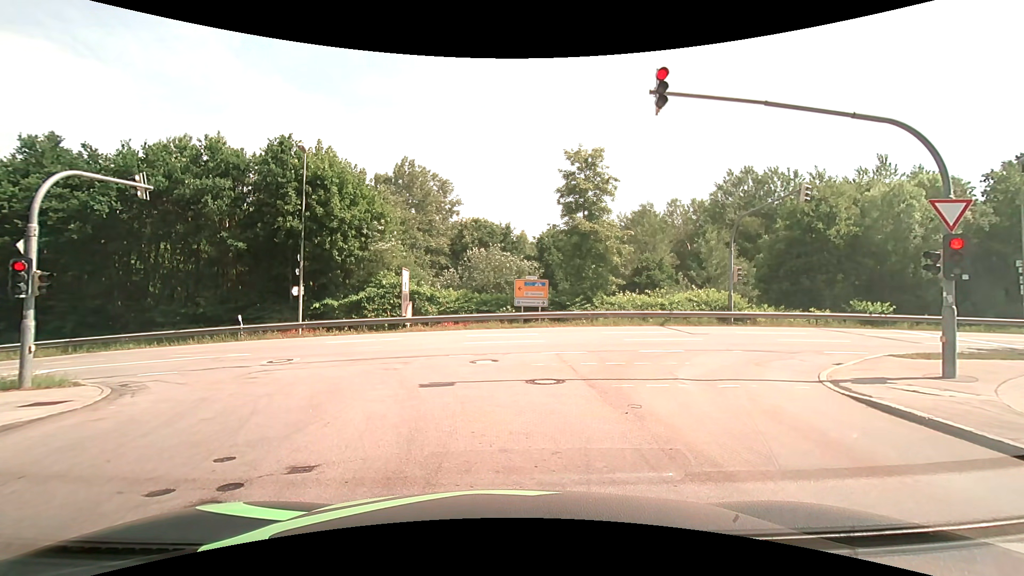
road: residential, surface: asphalt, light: Day
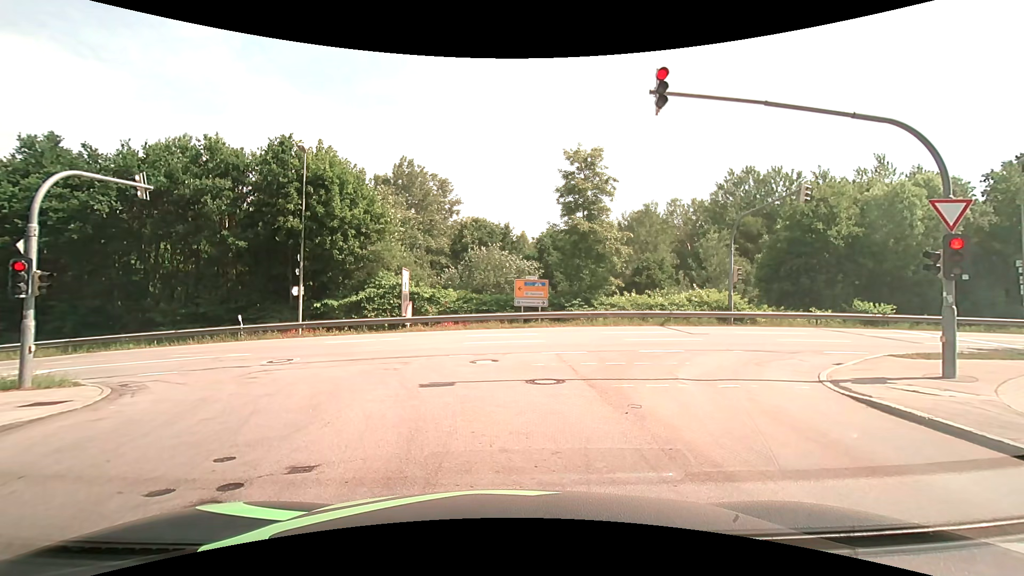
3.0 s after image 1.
(0.0, 0.0) m; 0°
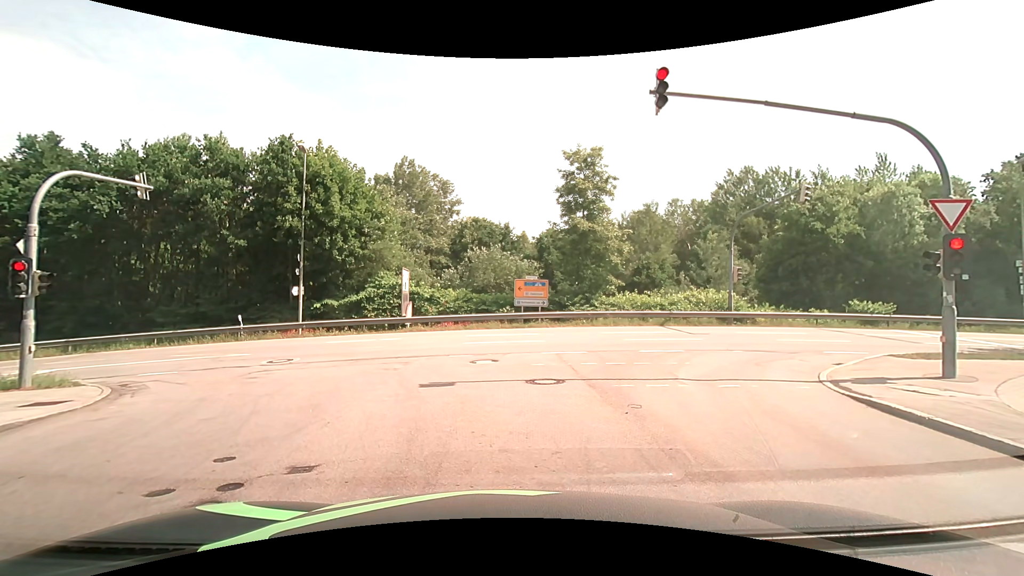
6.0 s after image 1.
(0.0, 0.0) m; 0°
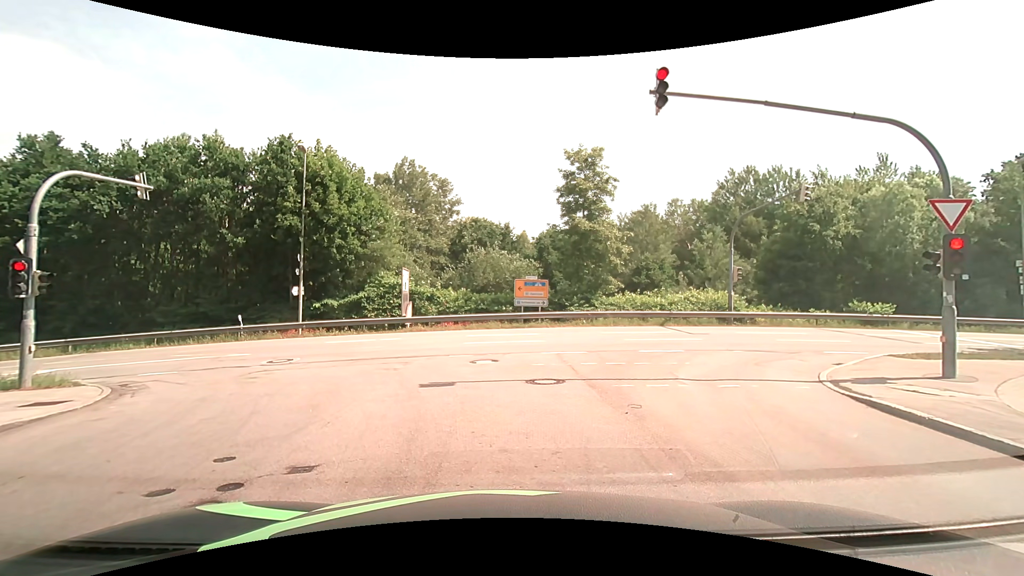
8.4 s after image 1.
(0.0, 0.0) m; 0°
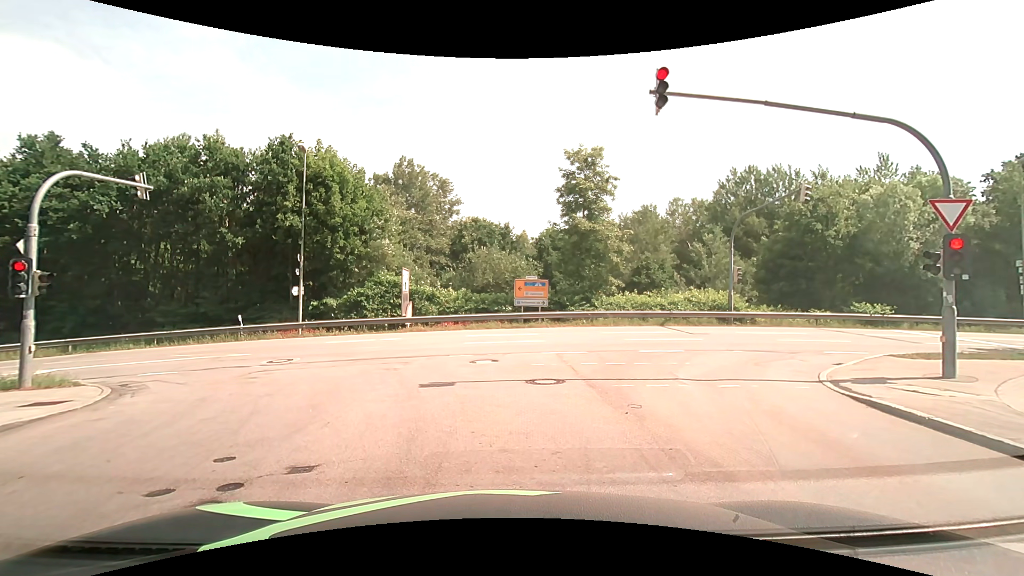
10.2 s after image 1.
(0.0, 0.0) m; 0°
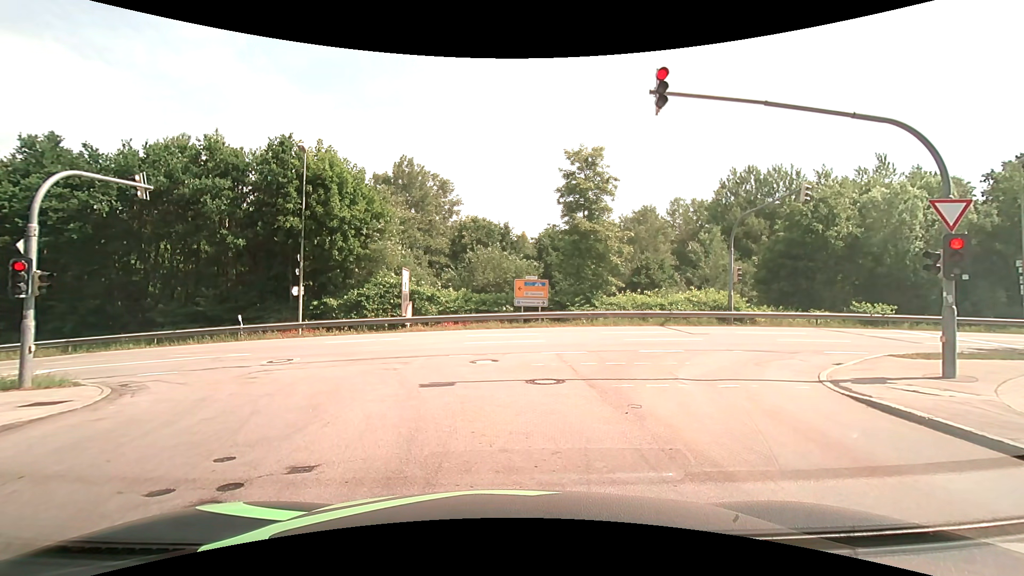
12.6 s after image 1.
(0.0, 0.0) m; 0°
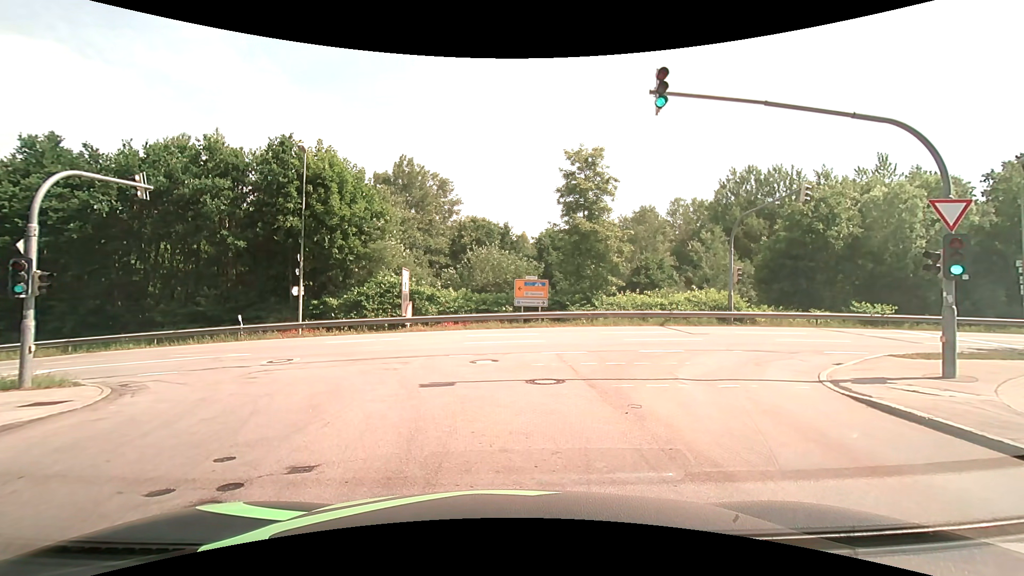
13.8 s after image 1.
(0.0, 0.0) m; 0°
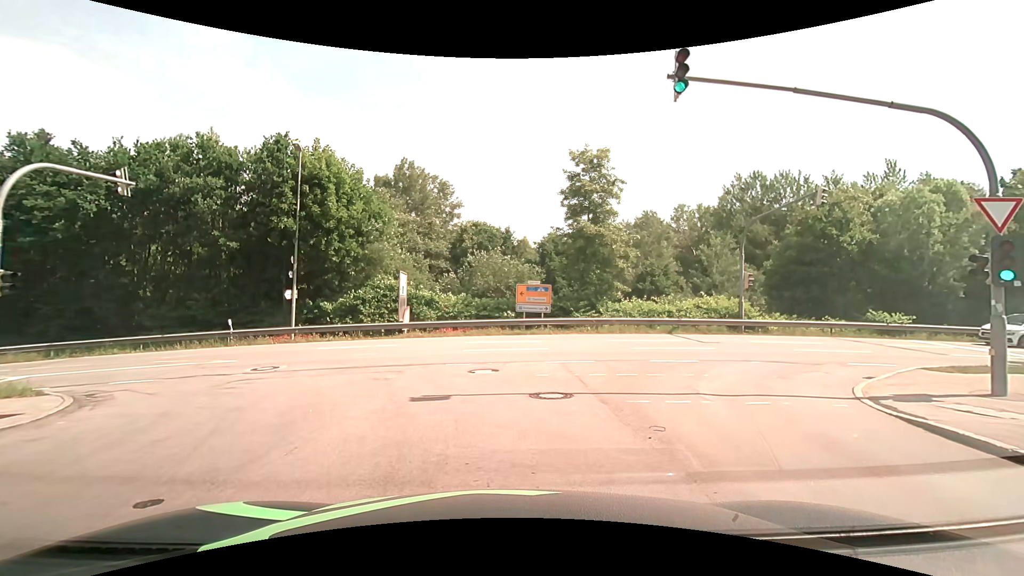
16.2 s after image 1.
(0.0, +1.2) m; +1°
(0, +10) (-4, +19) (-13, +23) (-23, +24) (-33, +24) (-43, +23) (-53, +22) (-62, +22) (-72, +21) (-82, +19) m
